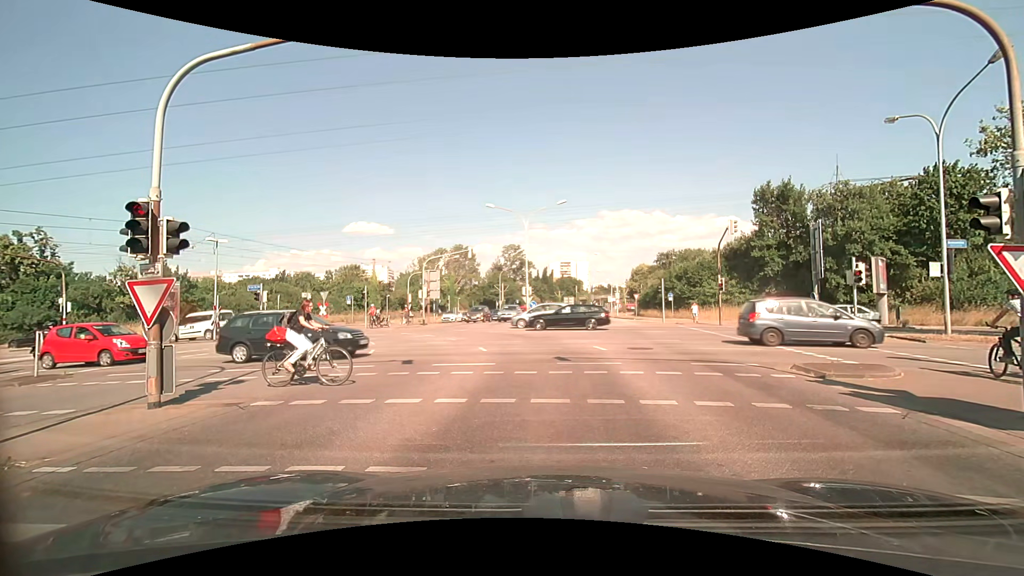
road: secondary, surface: asphalt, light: Day
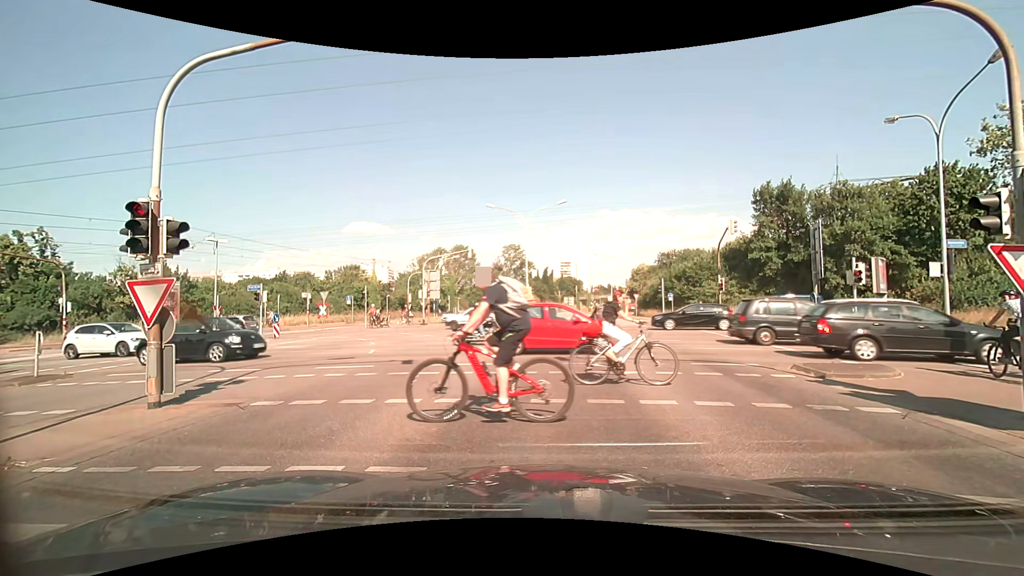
(0.0, 0.0) m; 0°
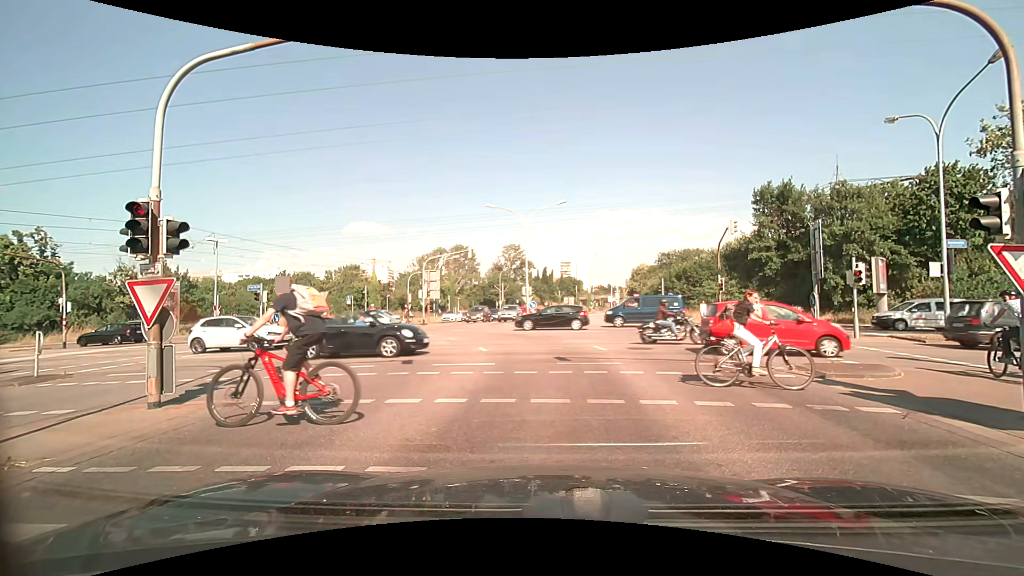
(0.0, 0.0) m; 0°
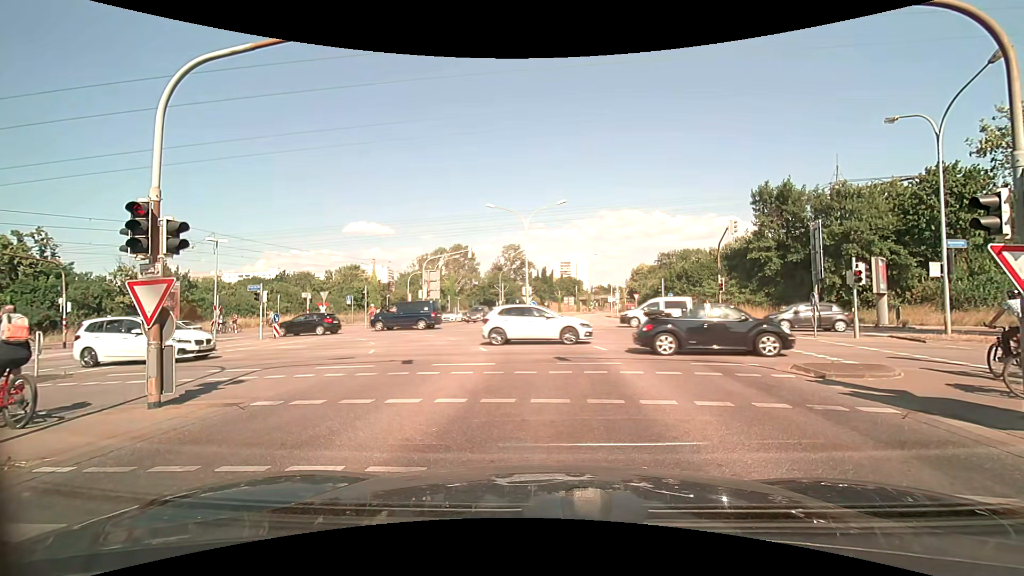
(0.0, 0.0) m; 0°
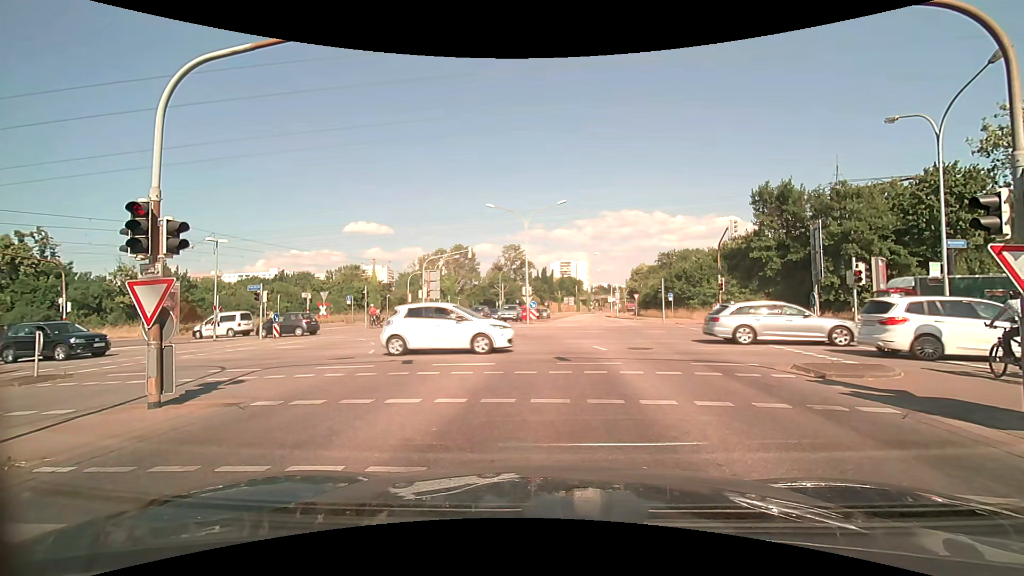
(0.0, 0.0) m; 0°
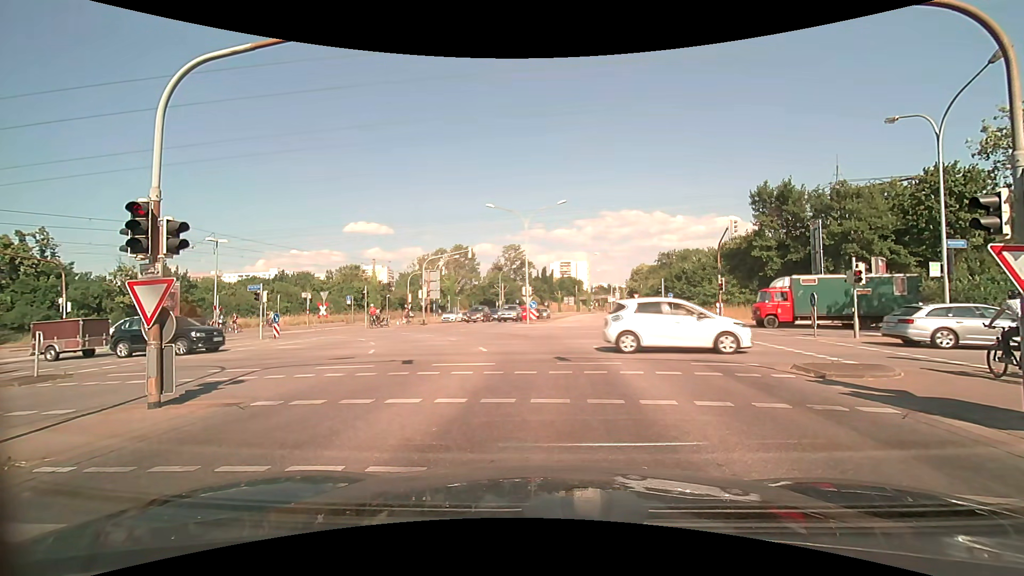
(0.0, 0.0) m; 0°
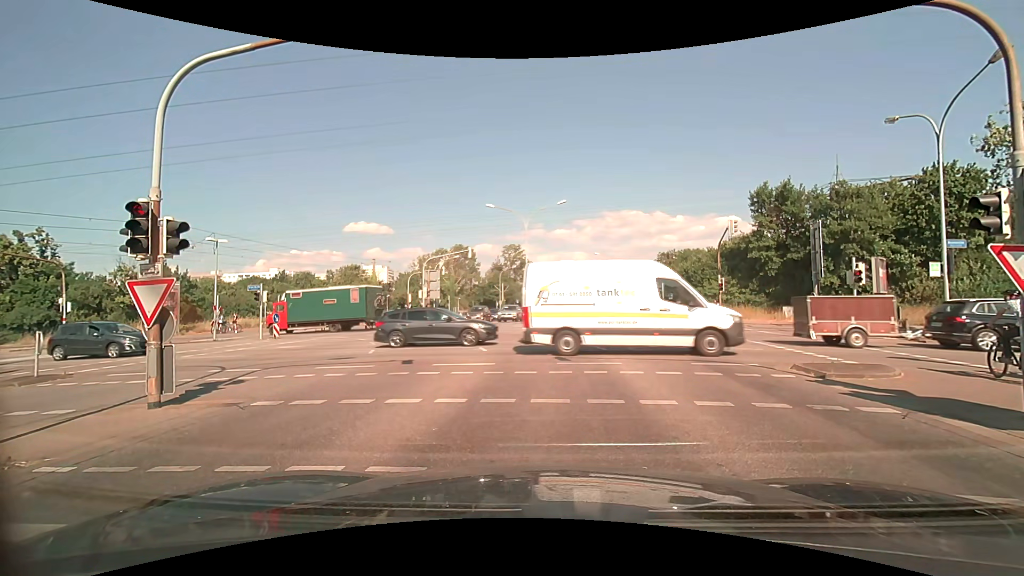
(0.0, 0.0) m; 0°
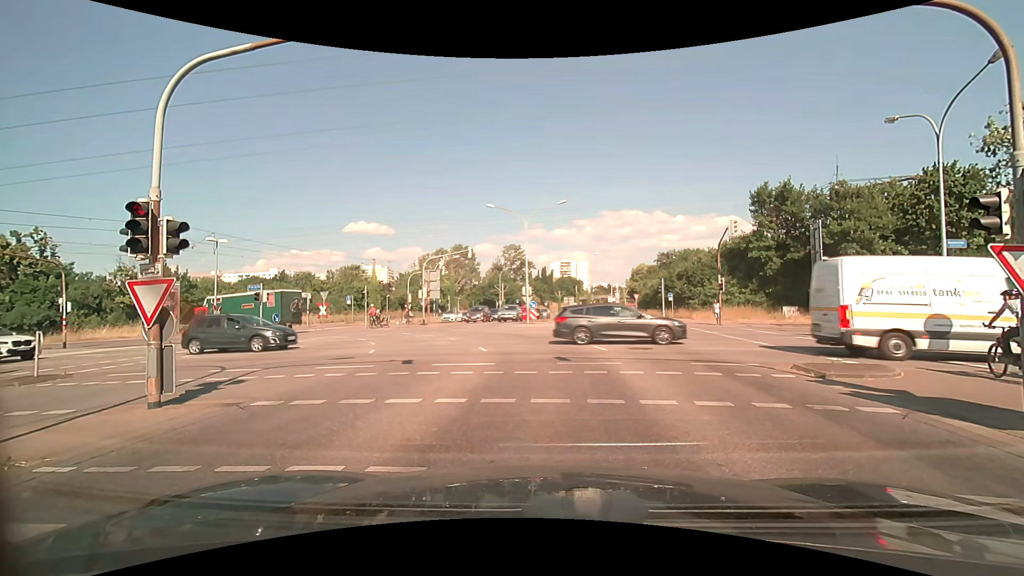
(0.0, 0.0) m; 0°
(0, +10) (0, +20) (-3, +29) (-10, +36) (-20, +39) (-30, +41) (-40, +42) (-50, +44) (-59, +45) (-69, +47) m
